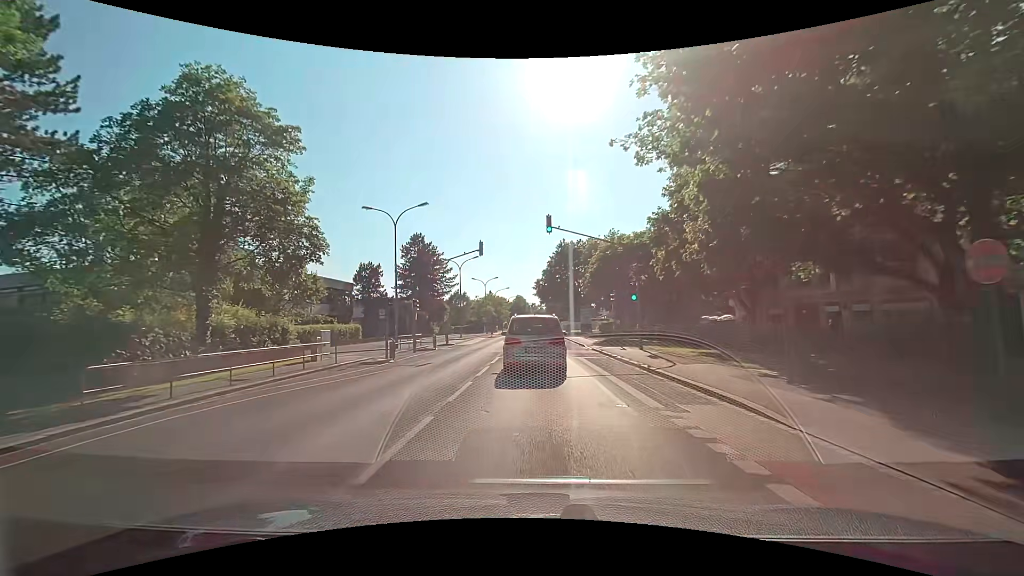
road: tertiary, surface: asphalt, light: Day
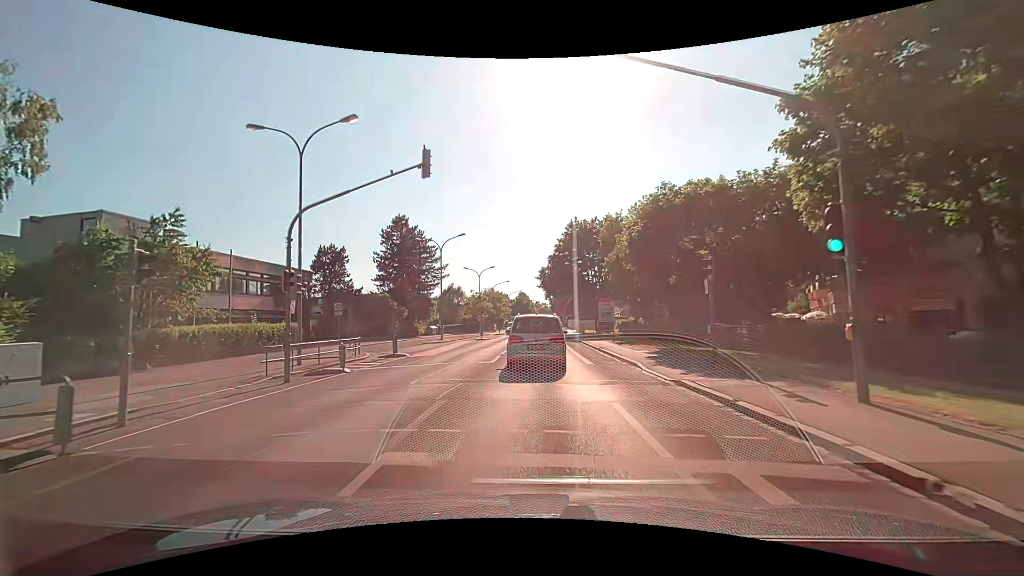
(-0.1, +16.1) m; 0°
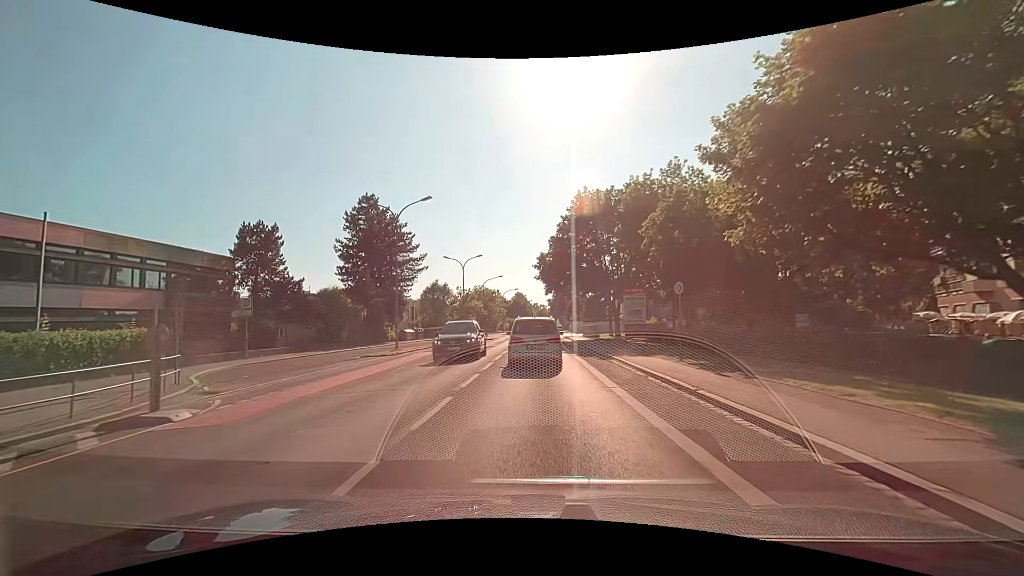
(-0.1, +16.0) m; 0°
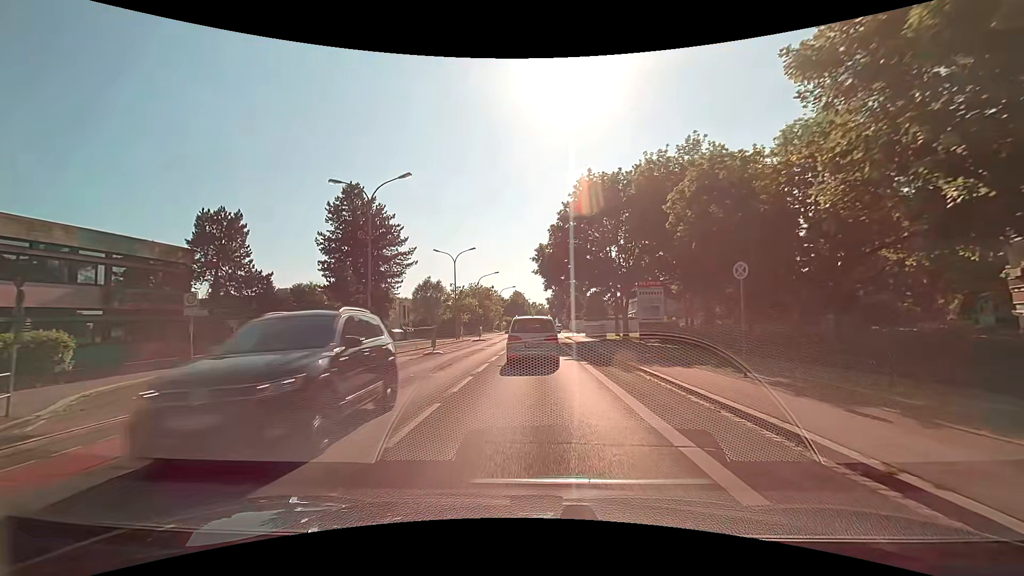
(0.0, +5.5) m; 0°
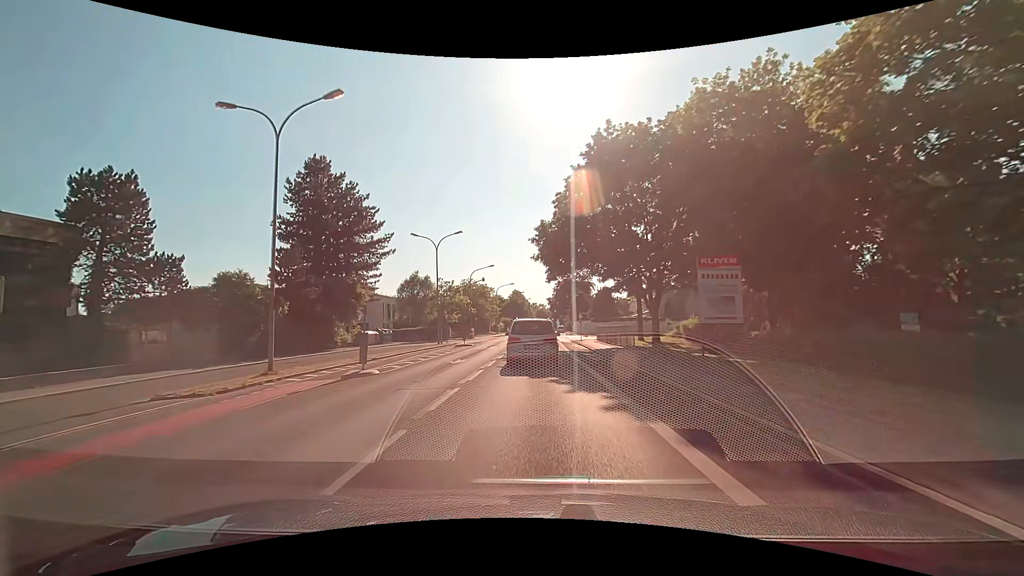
(0.0, +11.2) m; 0°
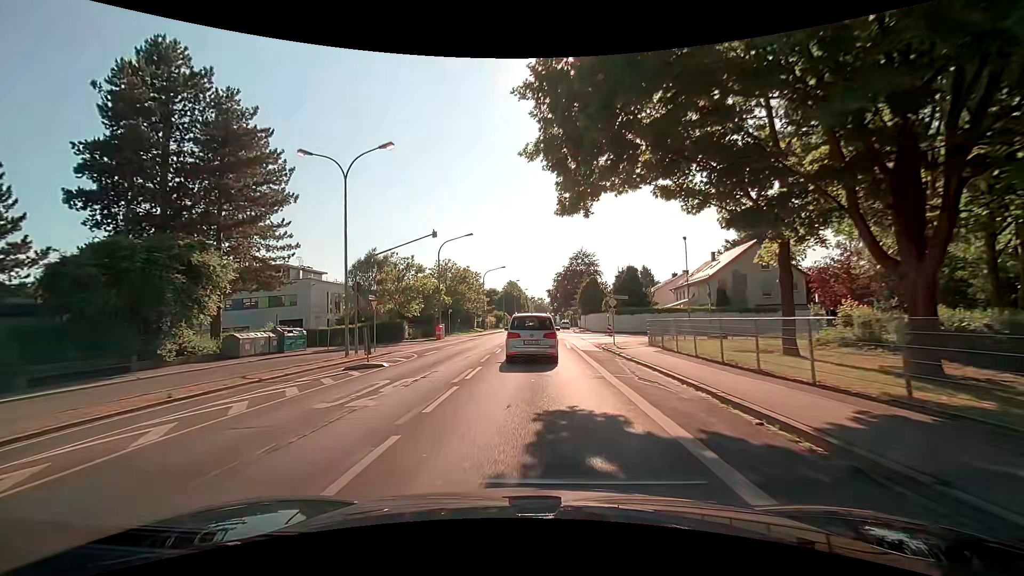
(0.0, +23.1) m; 0°
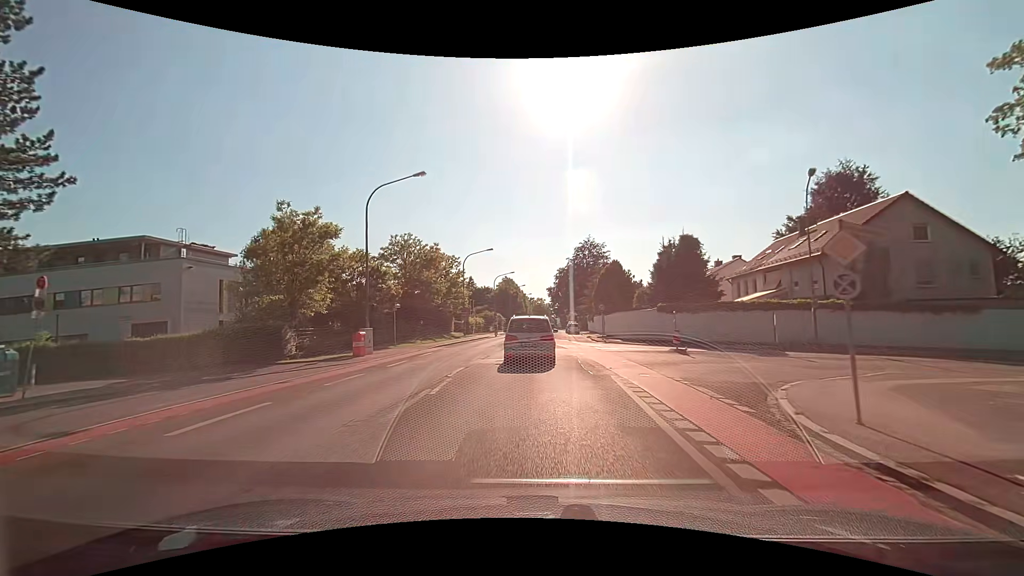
(0.0, +22.1) m; +1°
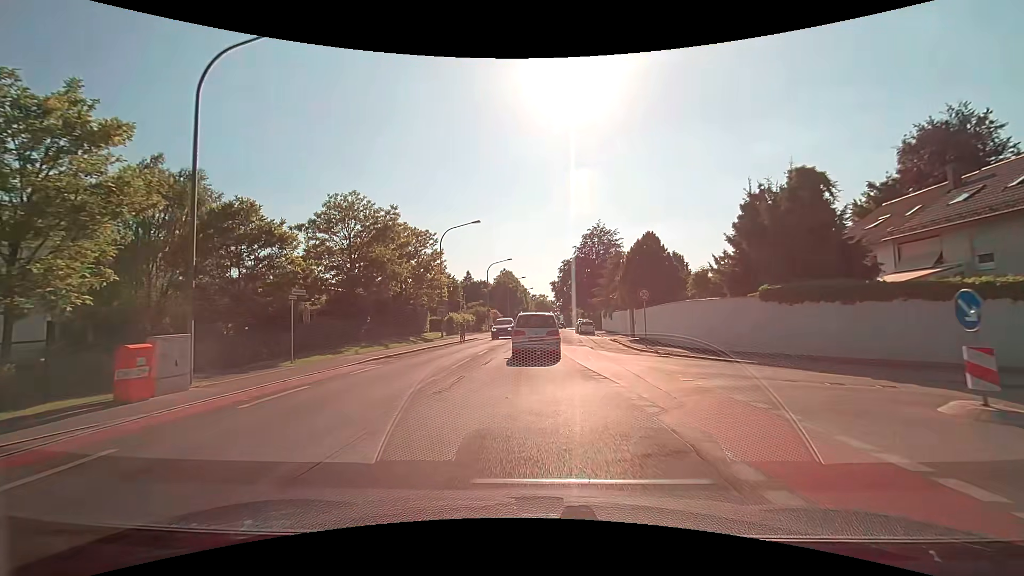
(-0.2, +15.6) m; -1°
(0, +10) (0, +20) (0, +30) (0, +40) (0, +50) (+1, +60) (+1, +70) (+2, +80) (+3, +90) (+4, +100) m
